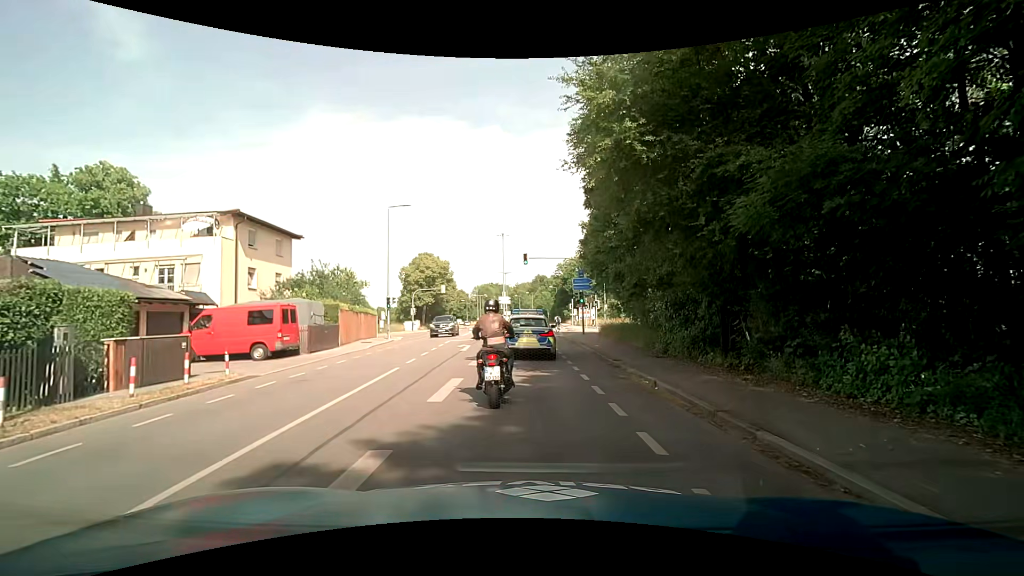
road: tertiary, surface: asphalt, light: Day
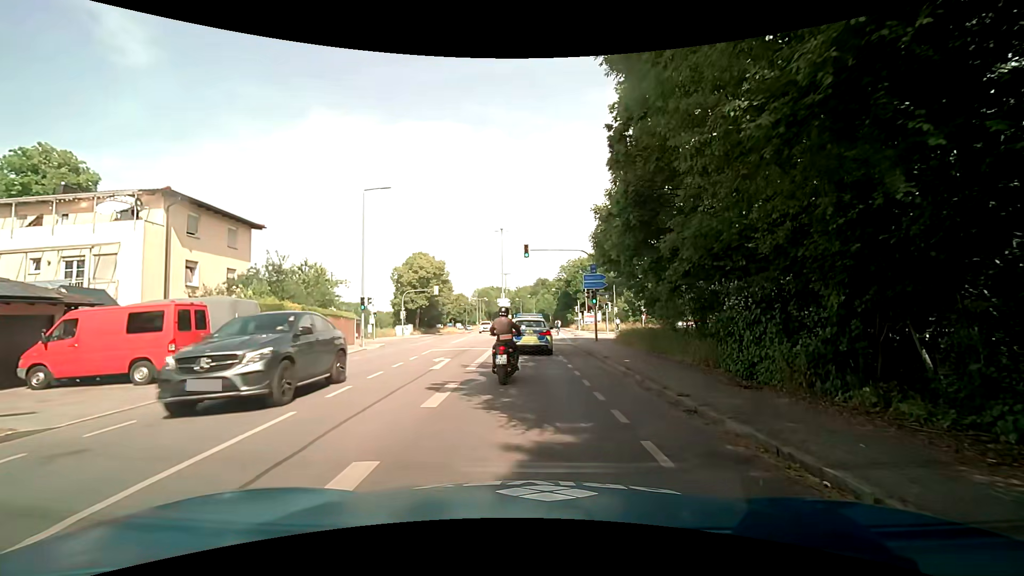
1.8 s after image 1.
(+0.1, +6.6) m; +1°
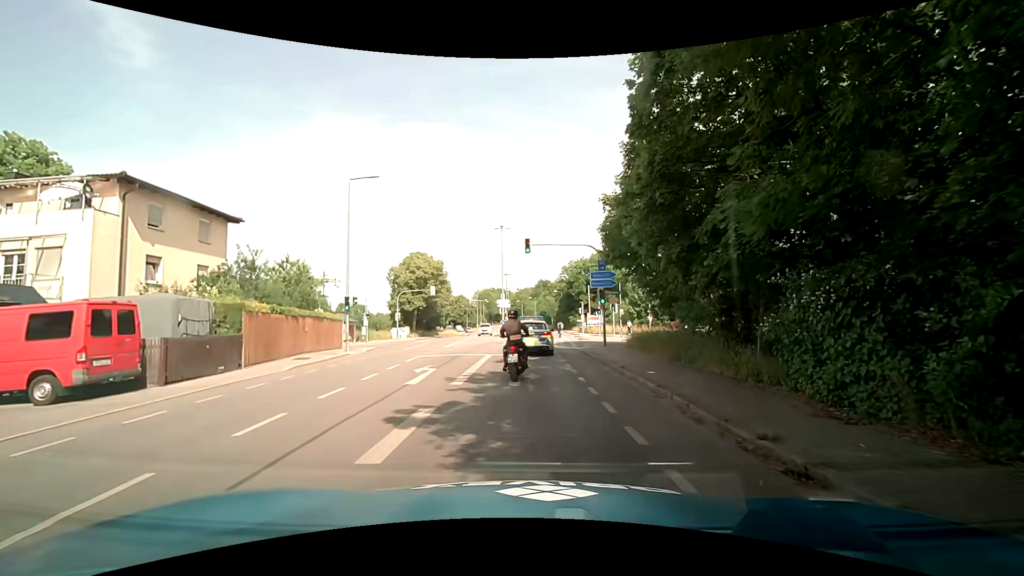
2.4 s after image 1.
(0.0, +3.1) m; +1°
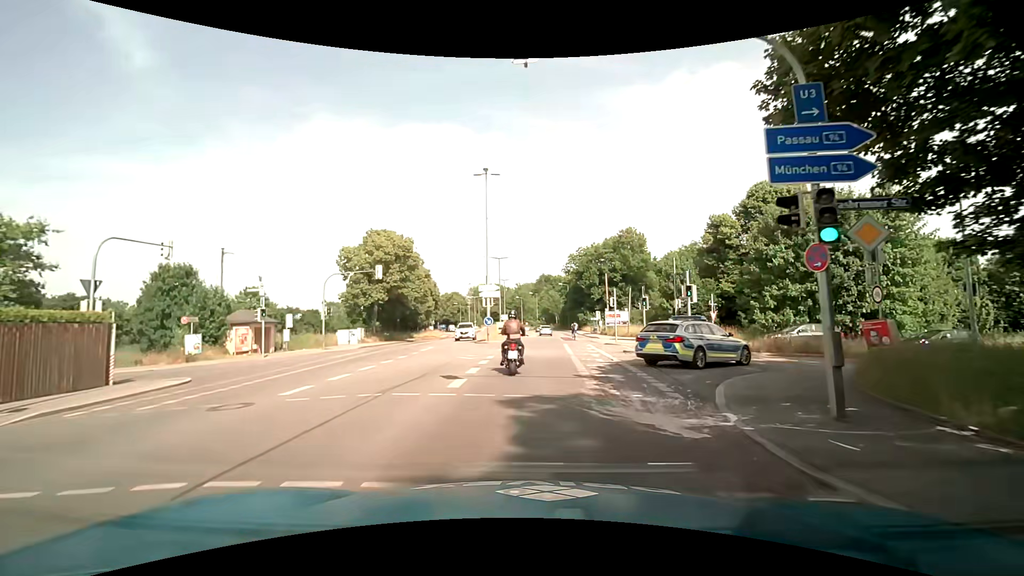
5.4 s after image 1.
(0.0, +21.7) m; 0°
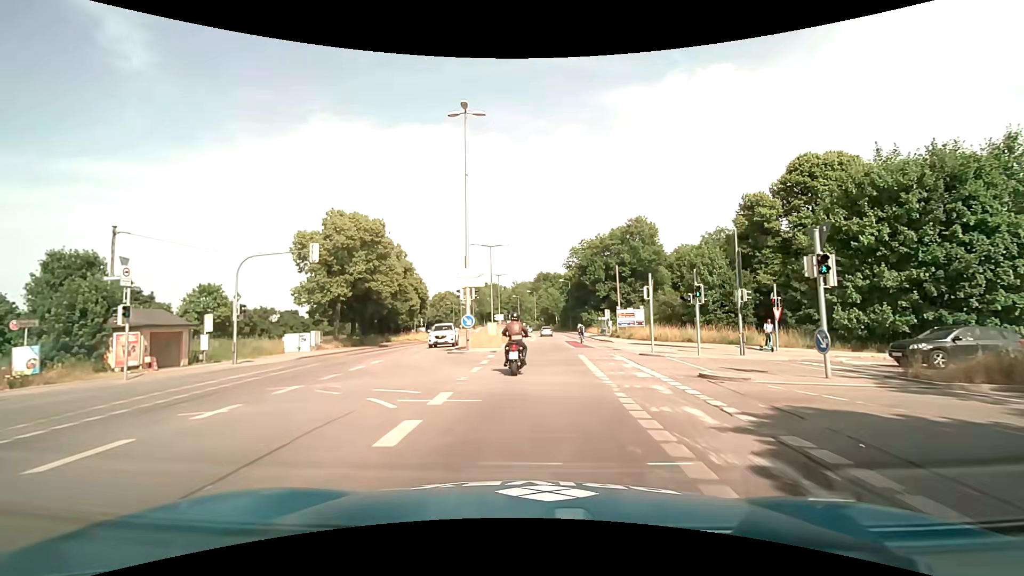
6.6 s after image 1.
(0.0, +11.1) m; 0°
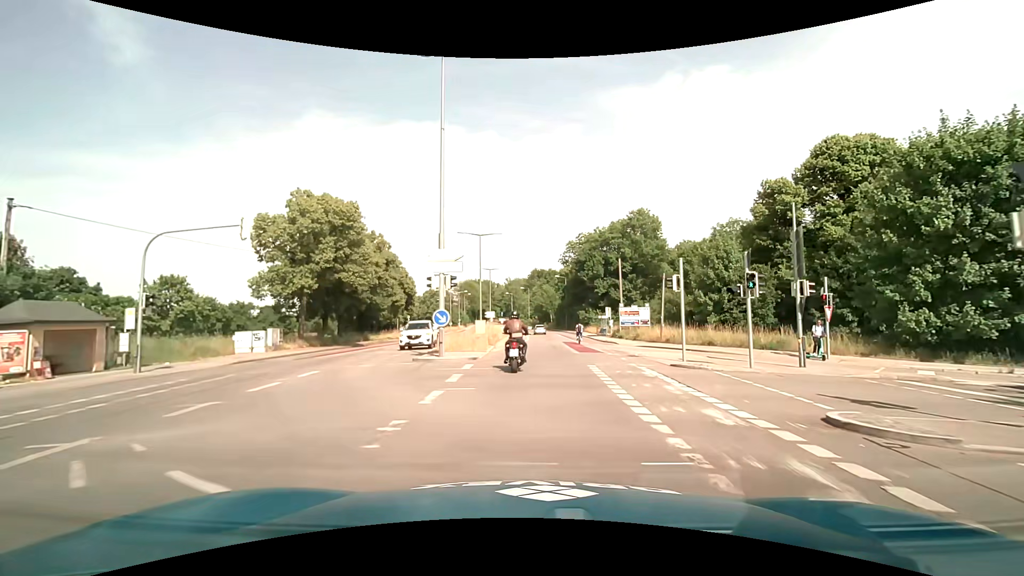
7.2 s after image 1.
(0.0, +6.0) m; +1°
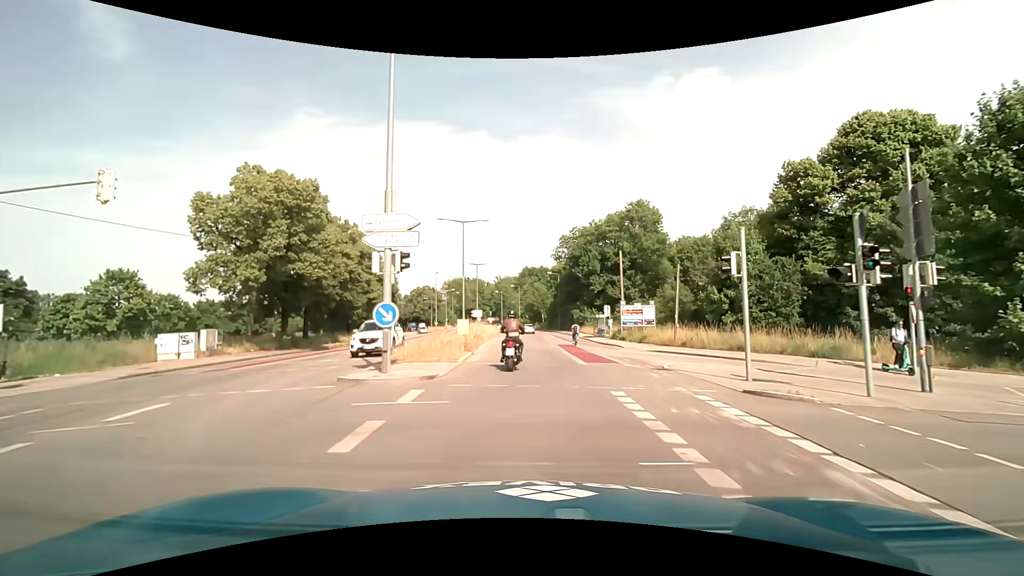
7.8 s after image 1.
(+0.1, +6.3) m; +1°
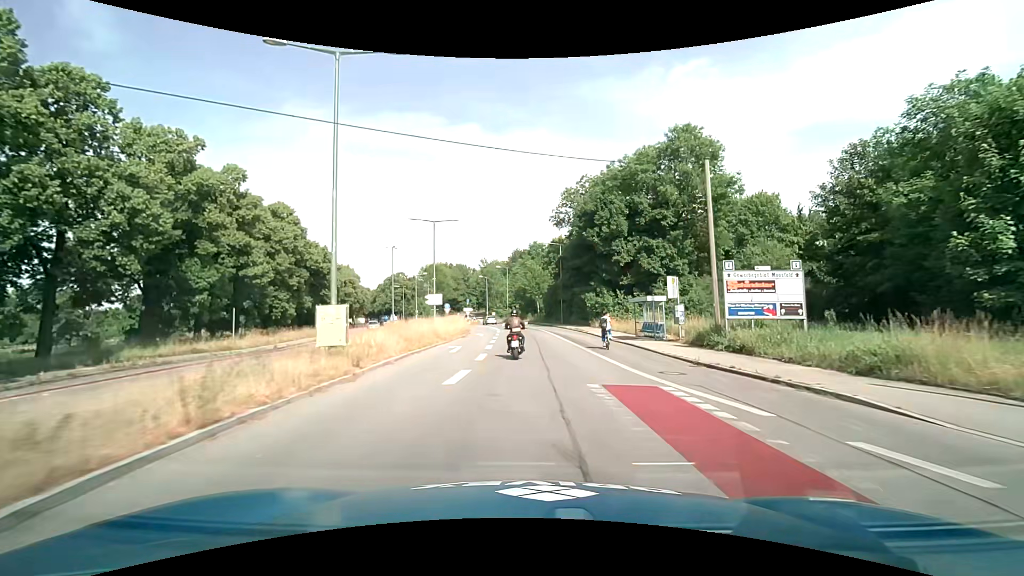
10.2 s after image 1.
(+0.3, +27.2) m; 0°
(0, +10) (0, +20) (0, +30) (0, +40) (-1, +50) (-1, +60) (-3, +70) (-5, +80) (-8, +89) (-10, +99) m
